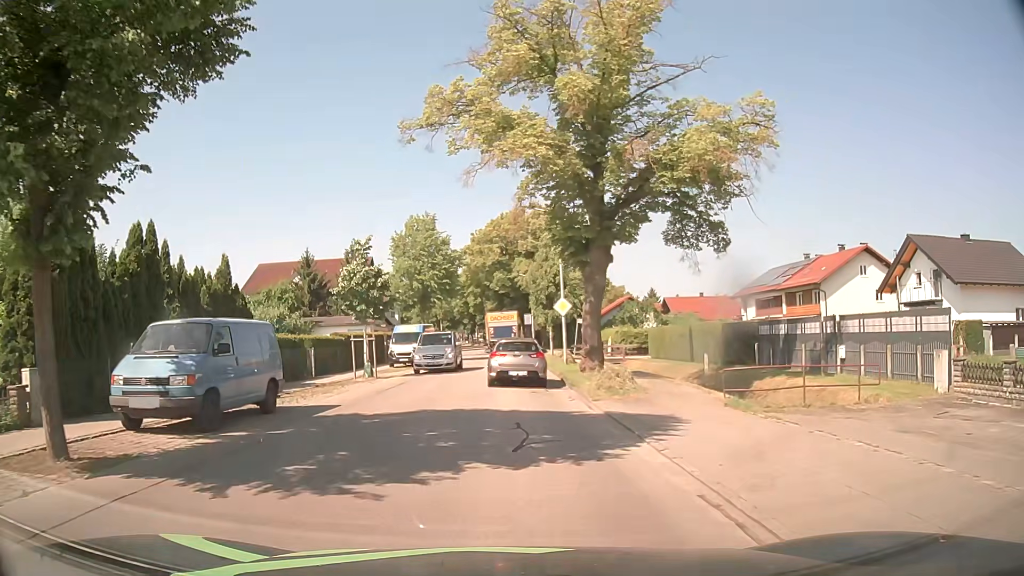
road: unclassified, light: Day
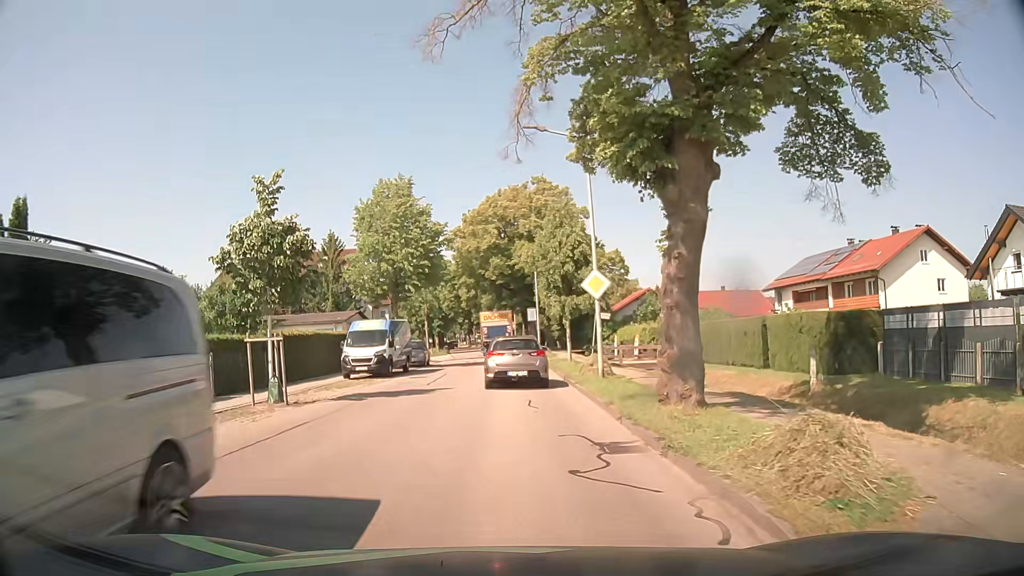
(0.0, +11.2) m; 0°
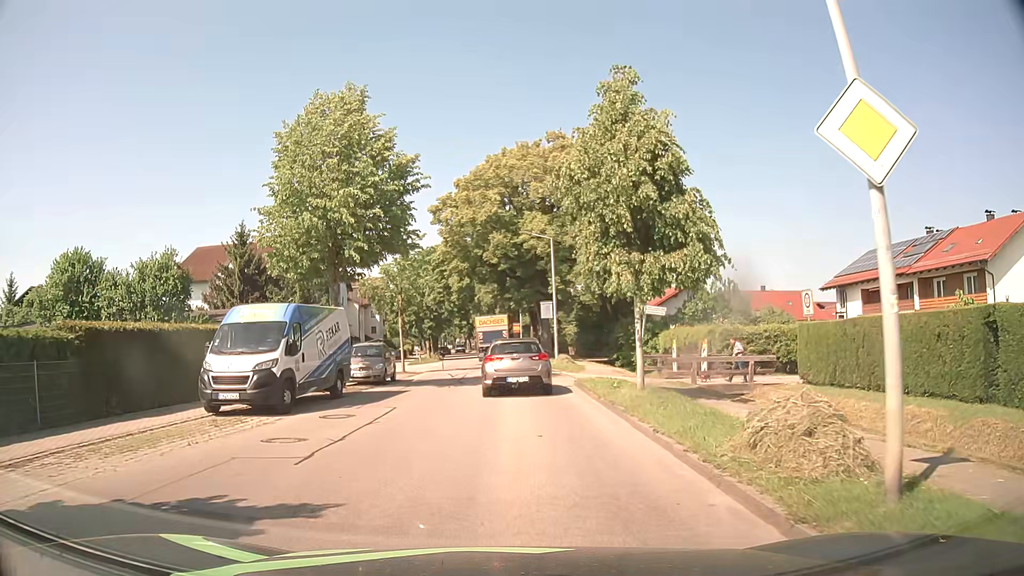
(-0.2, +13.9) m; -1°
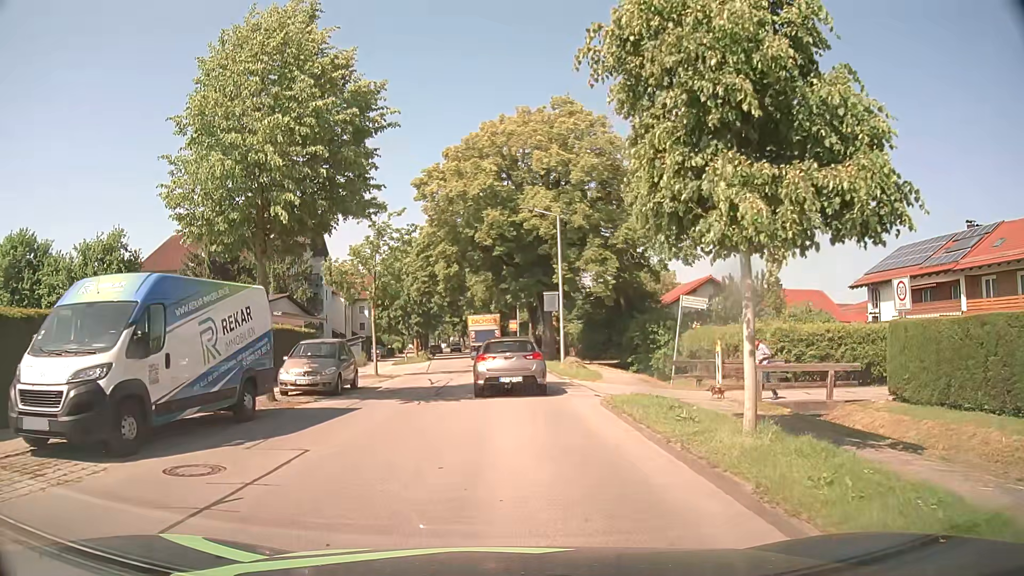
(0.0, +6.5) m; 0°
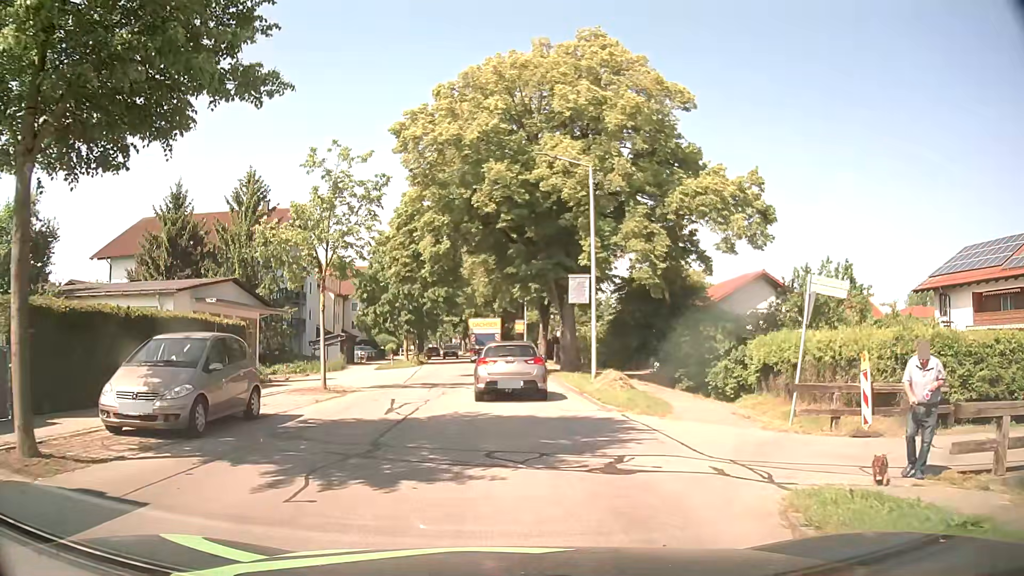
(0.0, +9.3) m; +1°
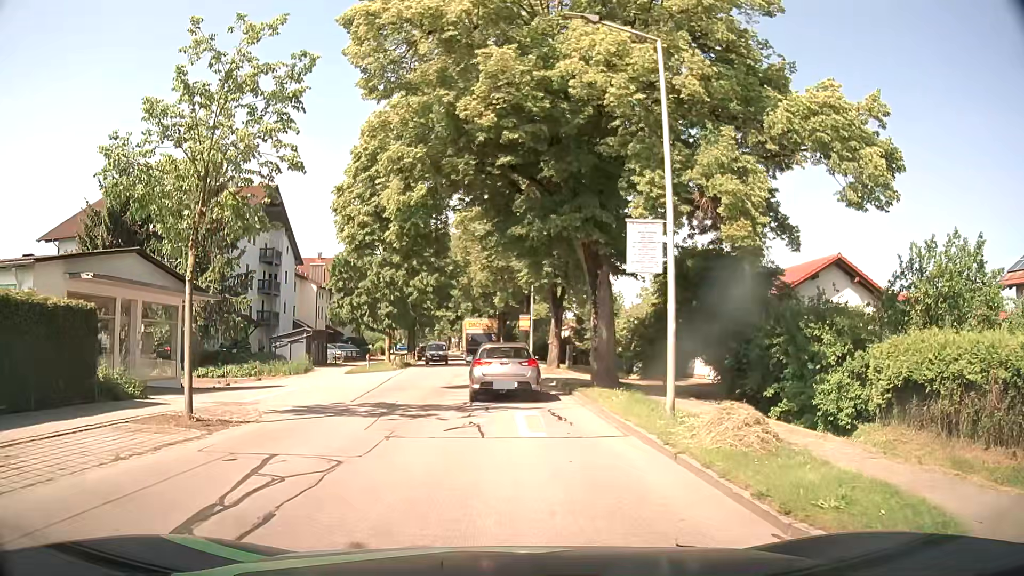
(-0.2, +9.4) m; -1°
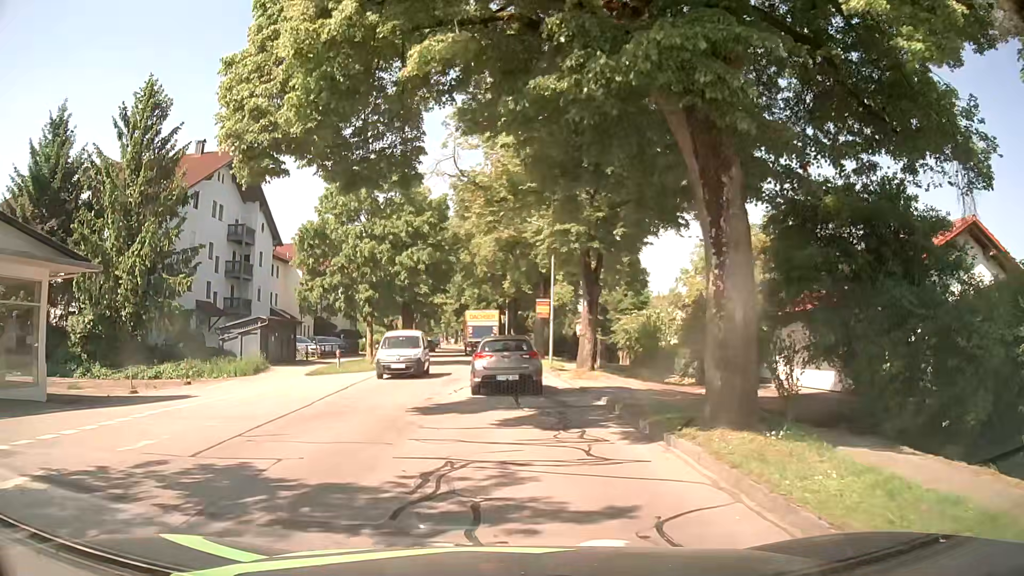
(-0.1, +9.8) m; -1°
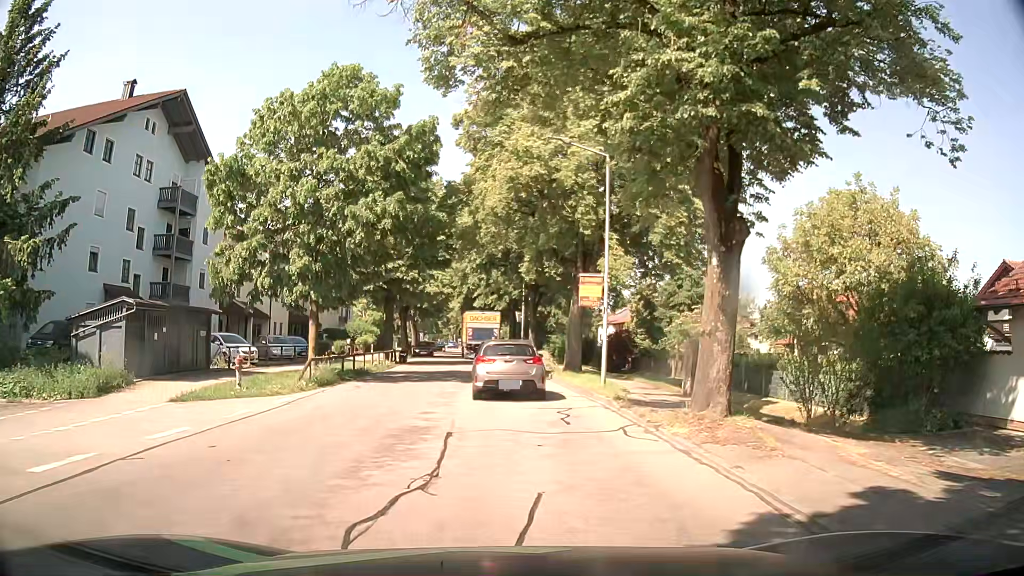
(-0.2, +13.7) m; -2°
